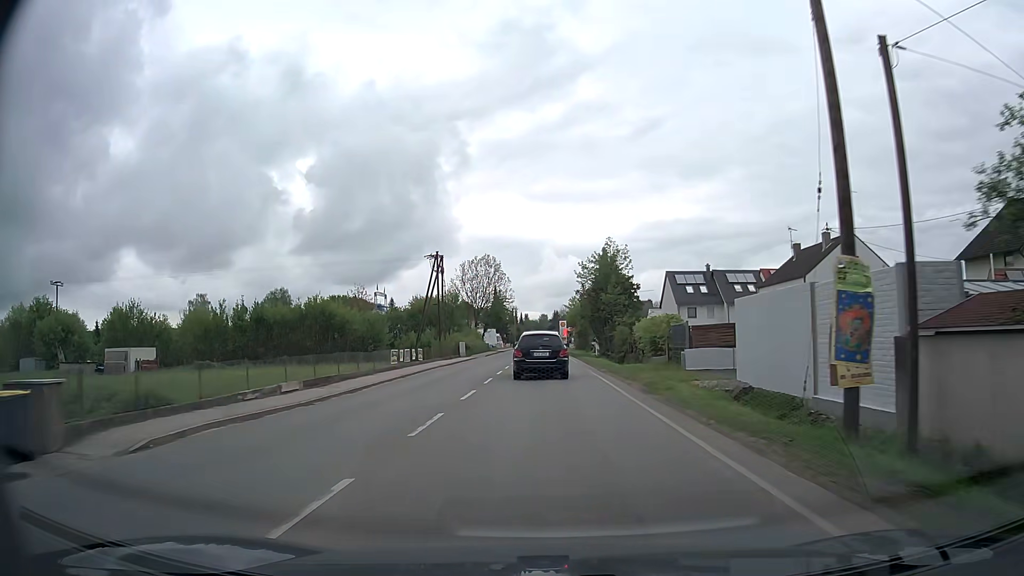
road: secondary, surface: asphalt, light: Day
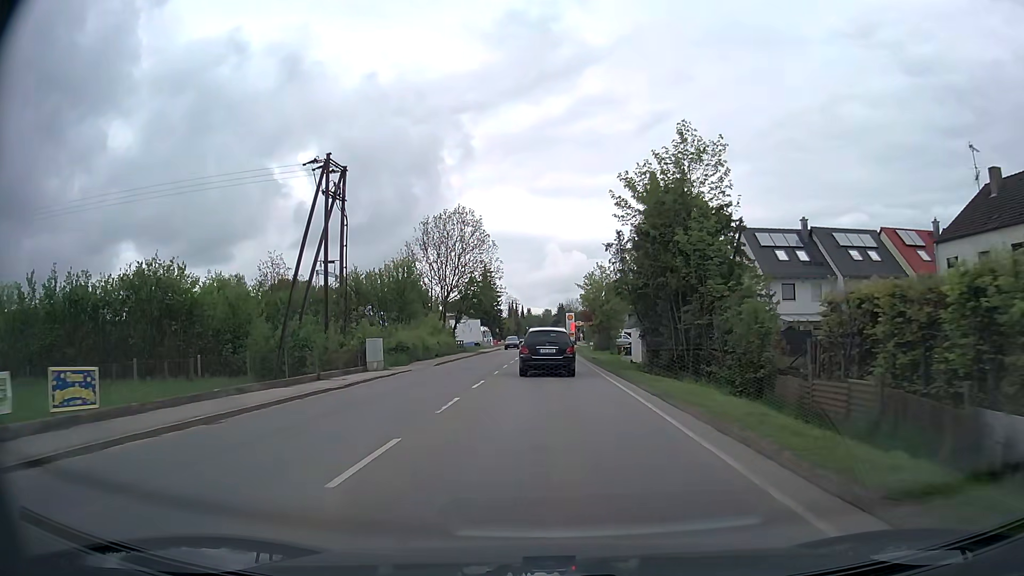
(-0.3, +33.8) m; -1°
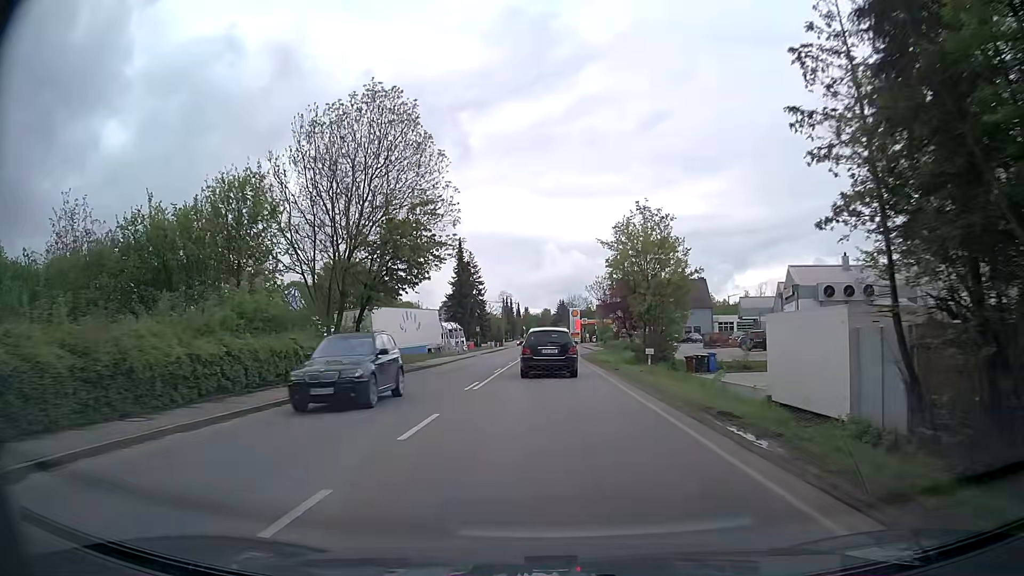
(0.0, +33.1) m; 0°
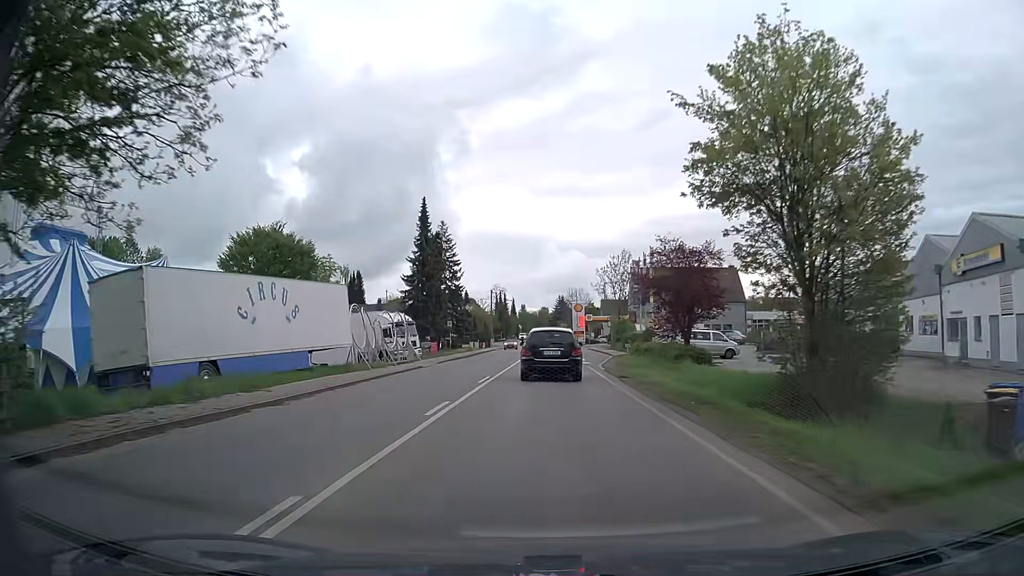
(+0.1, +24.5) m; +1°
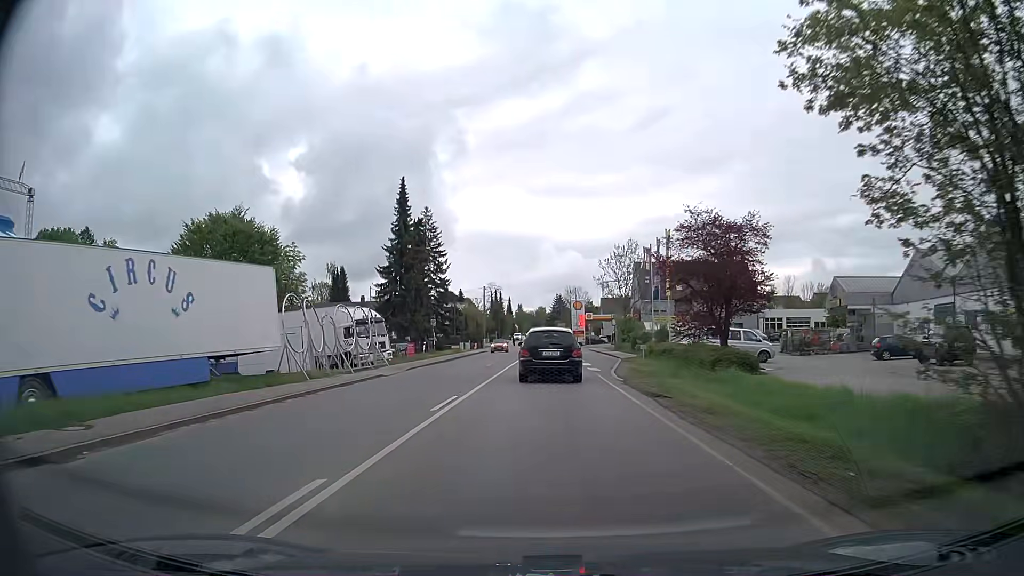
(0.0, +8.0) m; 0°
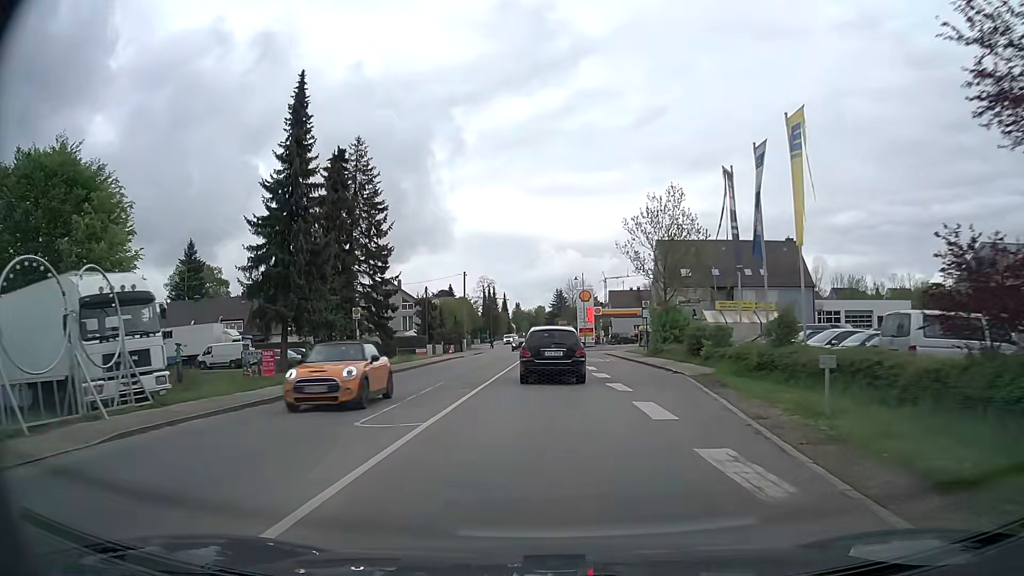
(+0.2, +23.1) m; 0°
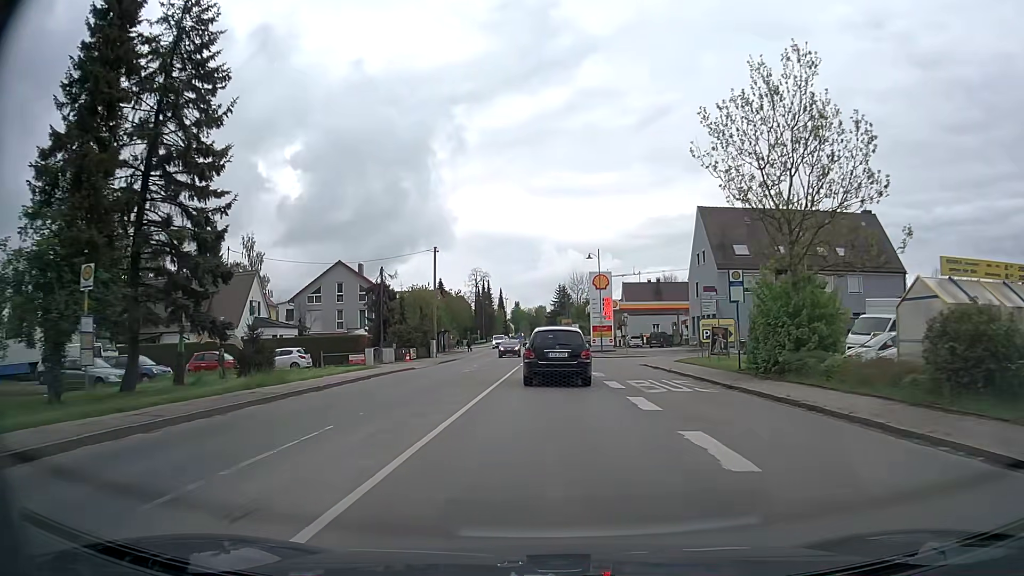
(-0.1, +22.3) m; 0°
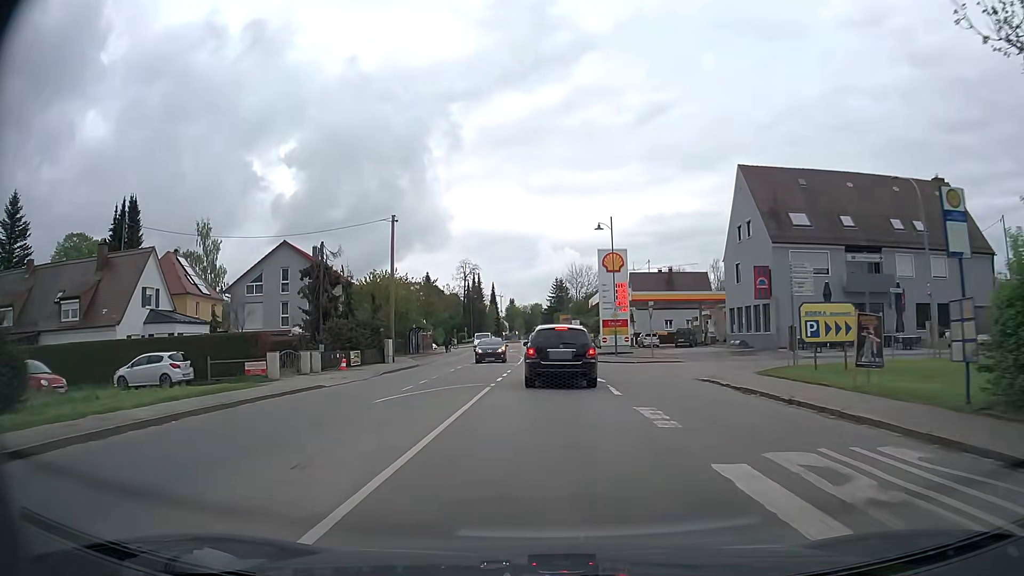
(-0.1, +14.7) m; 0°
(0, +10) (0, +20) (0, +30) (0, +40) (0, +50) (-1, +60) (-1, +70) (-1, +80) (-2, +90) (-2, +100) m
